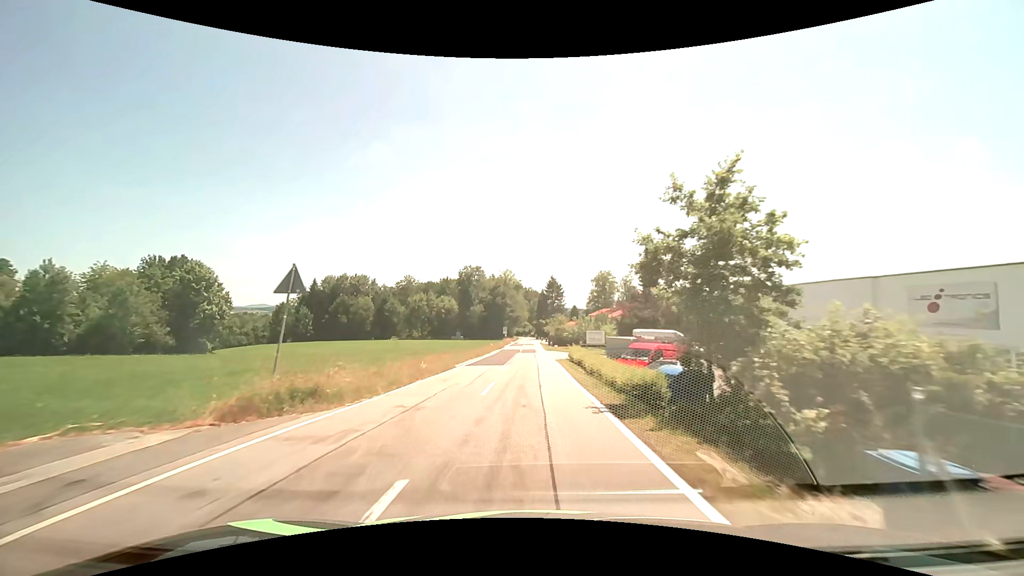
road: tertiary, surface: asphalt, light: Day
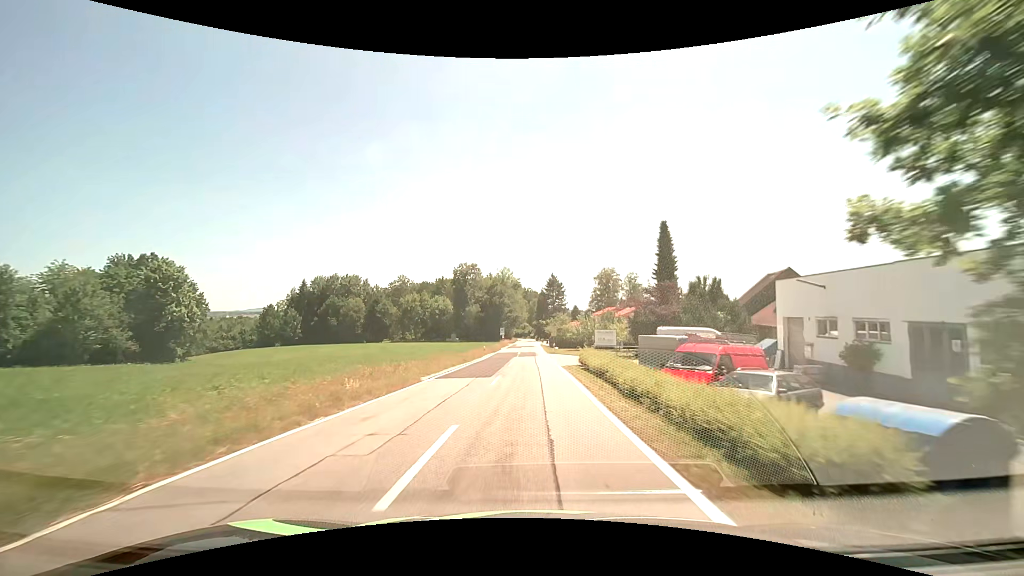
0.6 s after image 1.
(0.0, +8.5) m; 0°
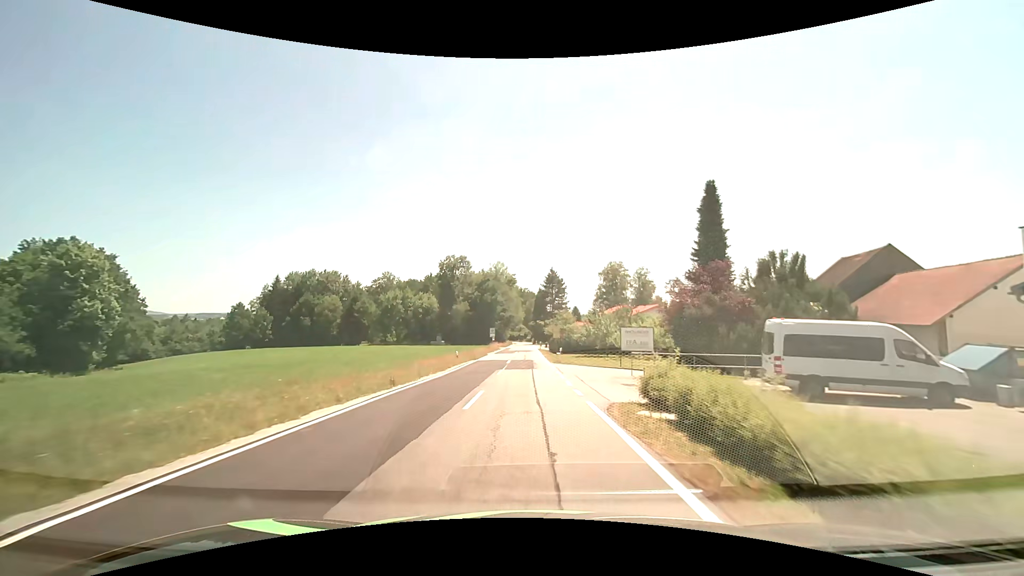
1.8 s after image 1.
(+0.1, +16.9) m; 0°
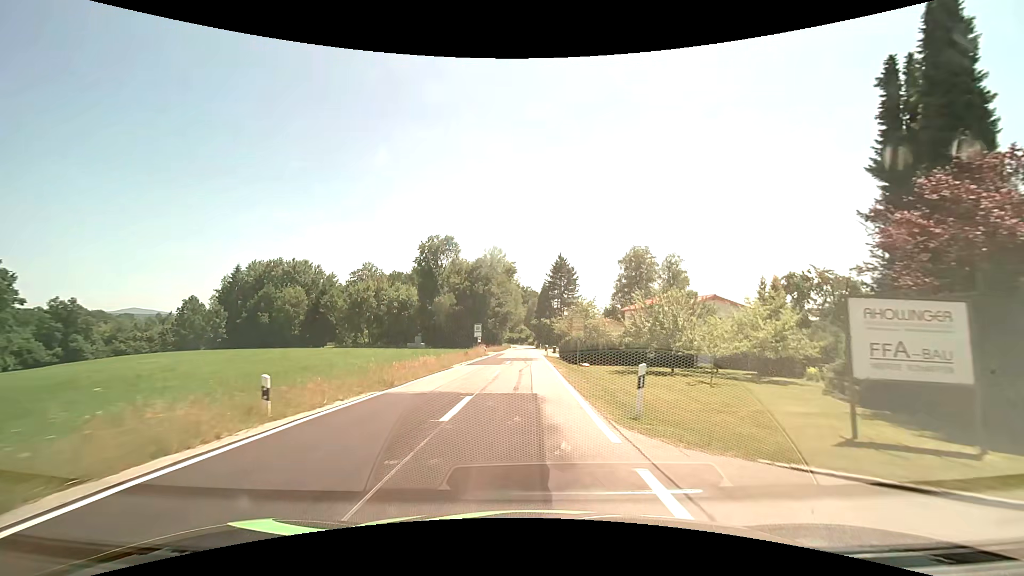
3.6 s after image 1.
(0.0, +24.9) m; 0°
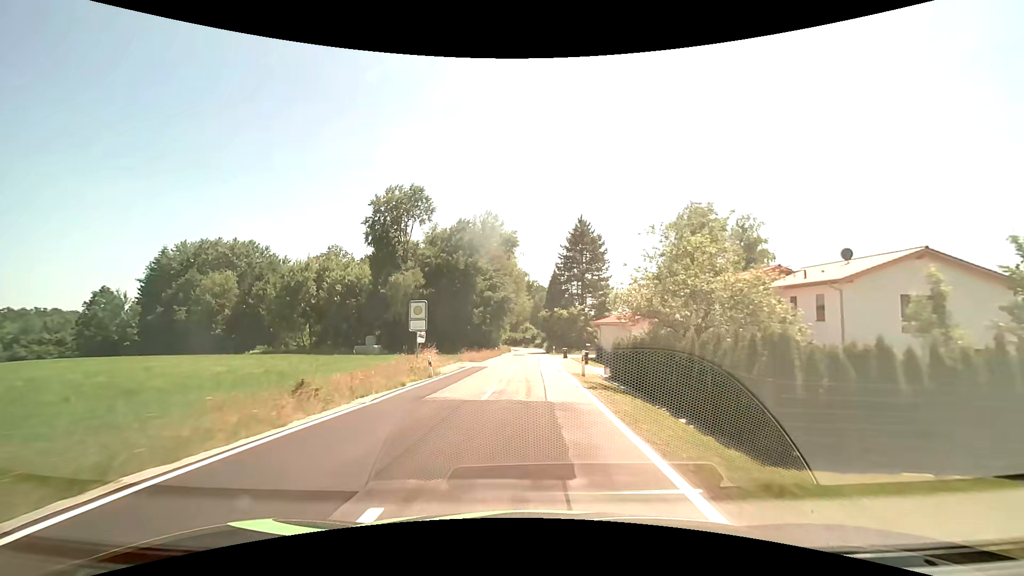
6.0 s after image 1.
(-0.2, +32.2) m; -1°
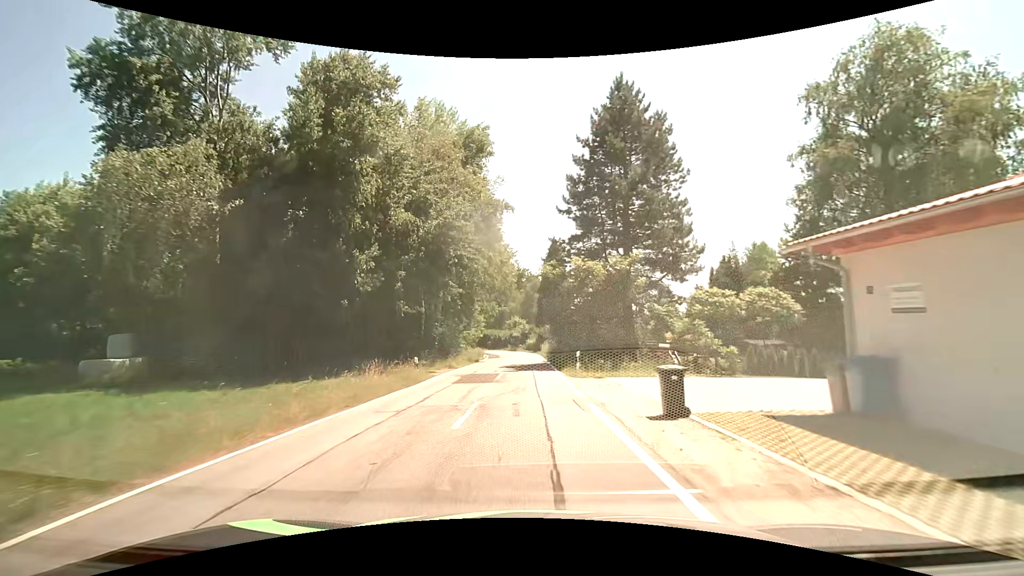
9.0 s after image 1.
(+0.6, +38.5) m; +1°
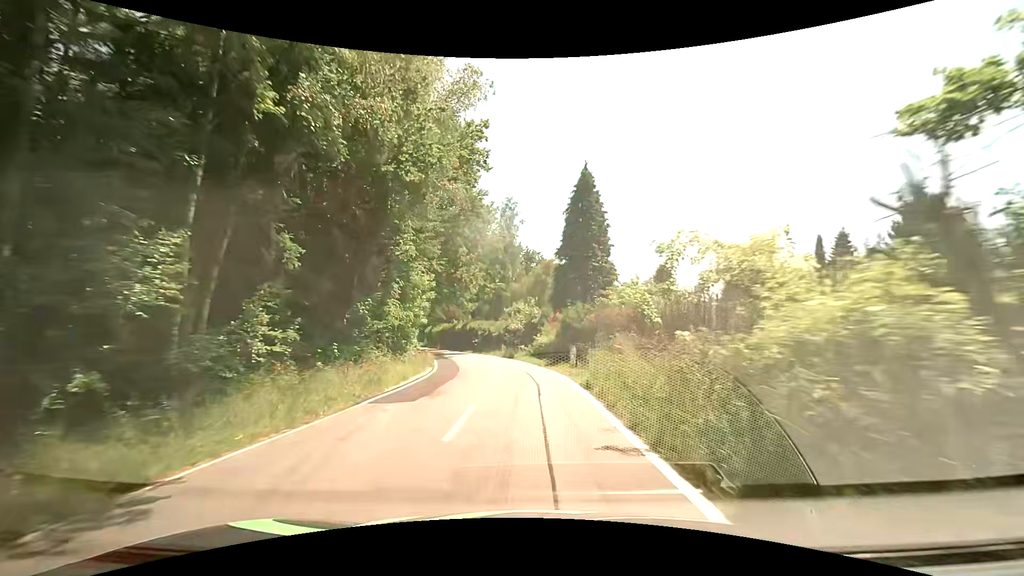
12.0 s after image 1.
(-0.3, +36.3) m; -1°
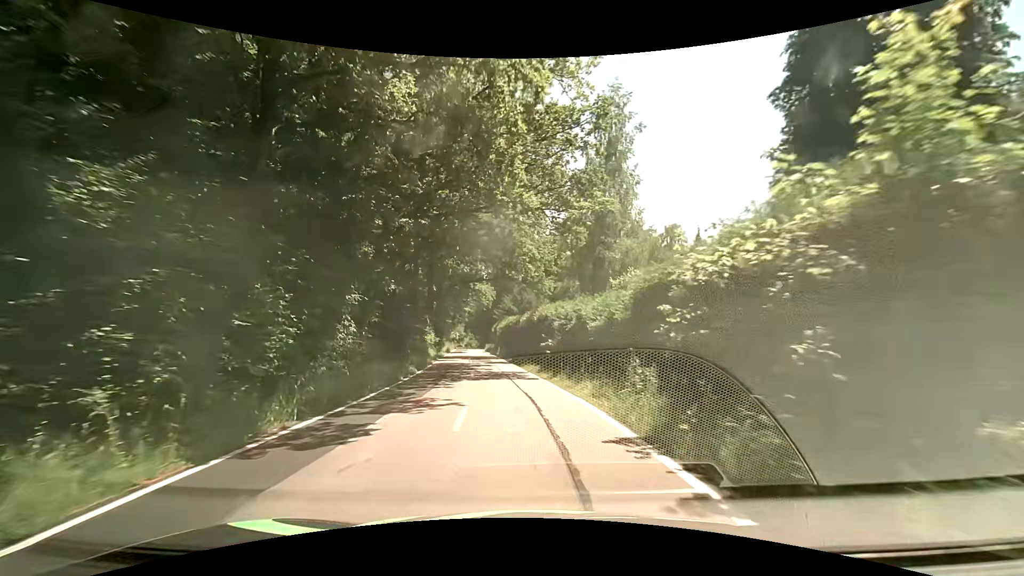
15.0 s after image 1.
(-2.3, +33.7) m; -10°
(0, +10) (-1, +20) (-2, +30) (-3, +40) (-5, +50) (-6, +60) (-8, +70) (-9, +79) (-11, +89) (-12, +99) m
